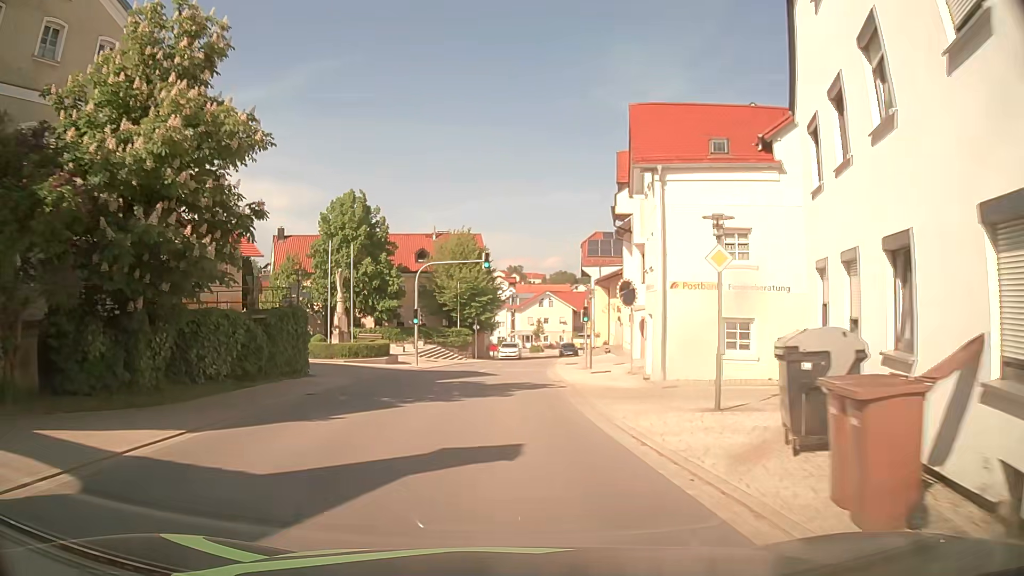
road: tertiary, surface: asphalt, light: Day
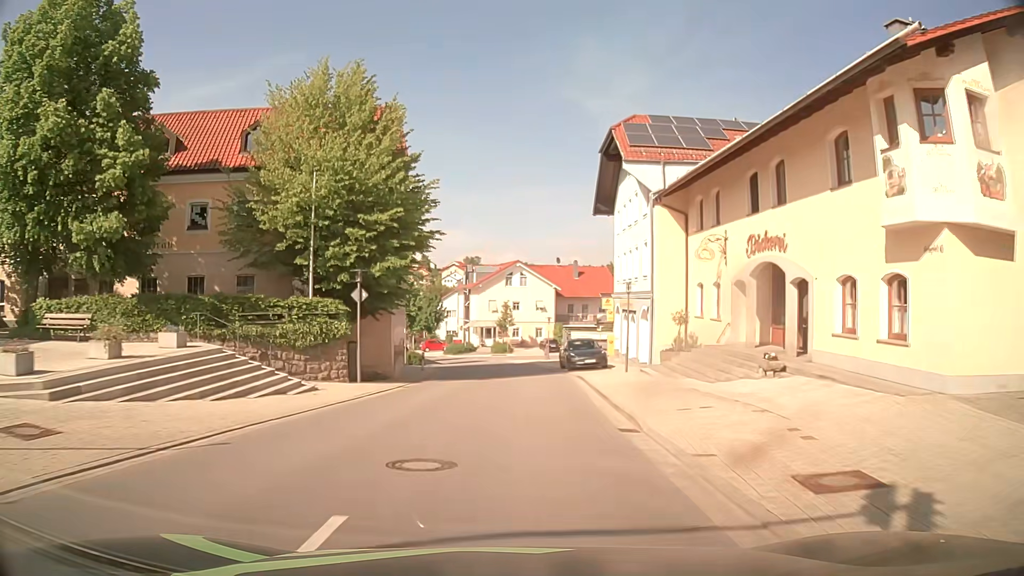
(+0.5, +38.2) m; +3°
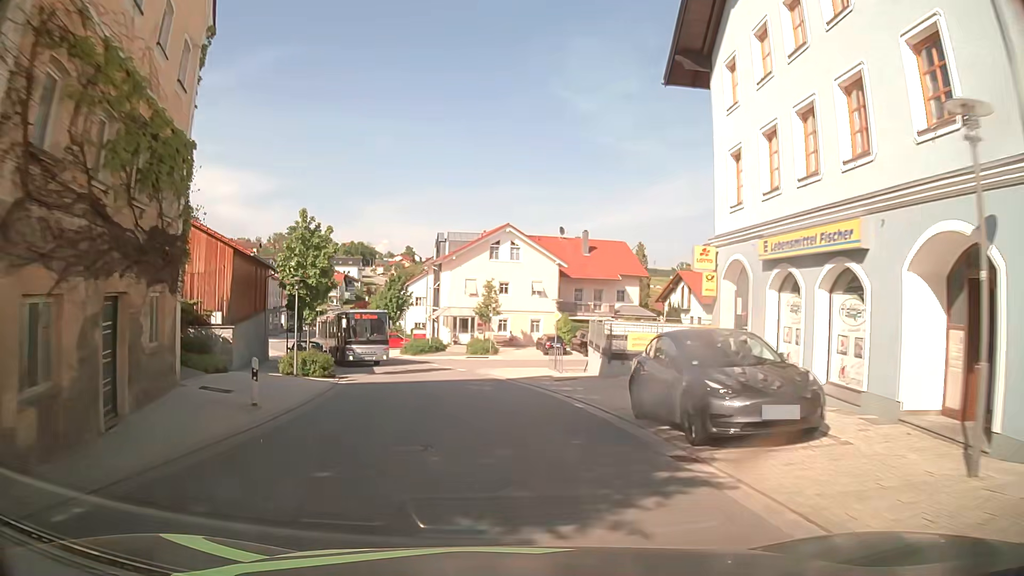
(+0.4, +22.9) m; +1°
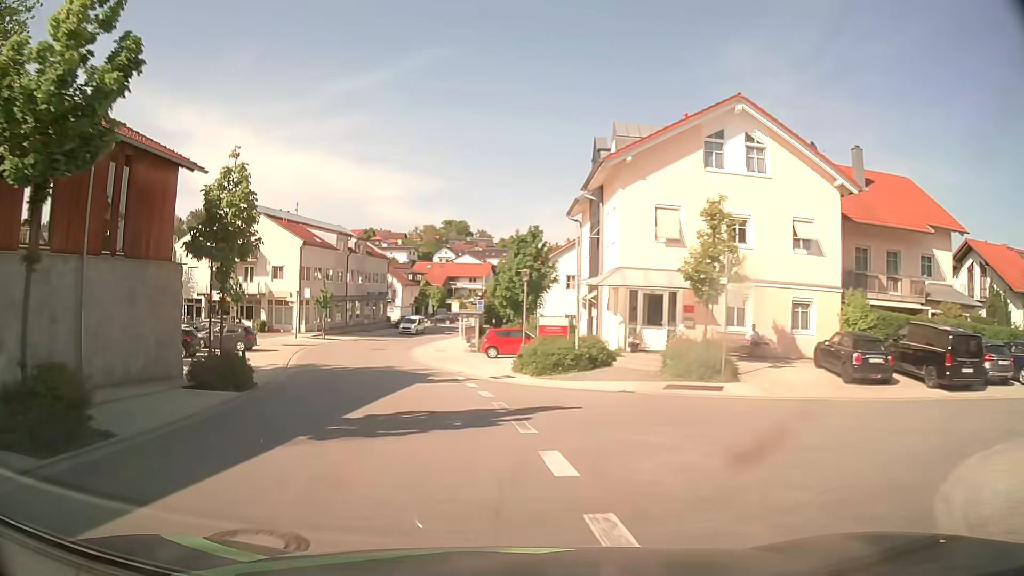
(-1.9, +30.3) m; -13°
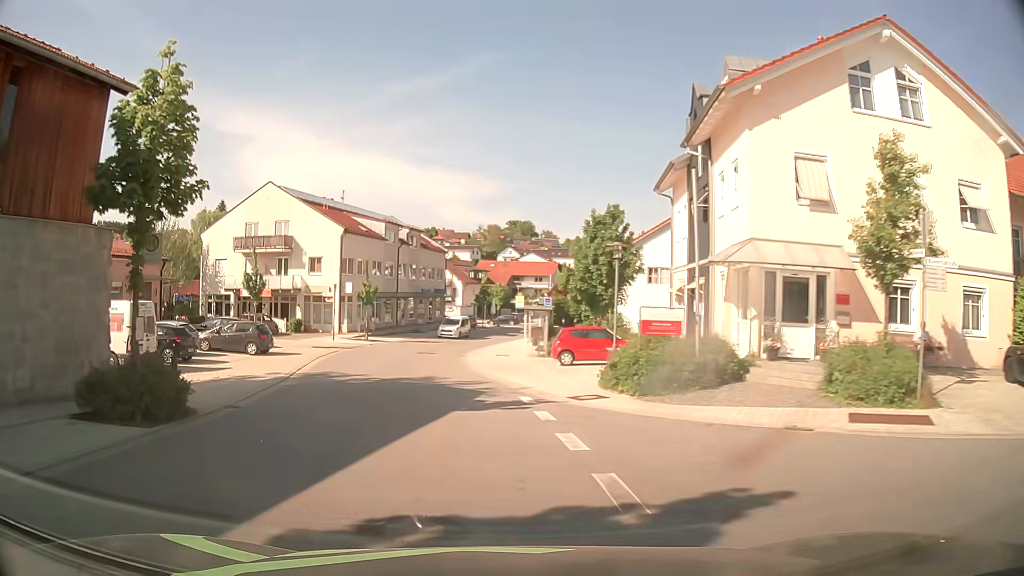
(-0.4, +7.6) m; -6°
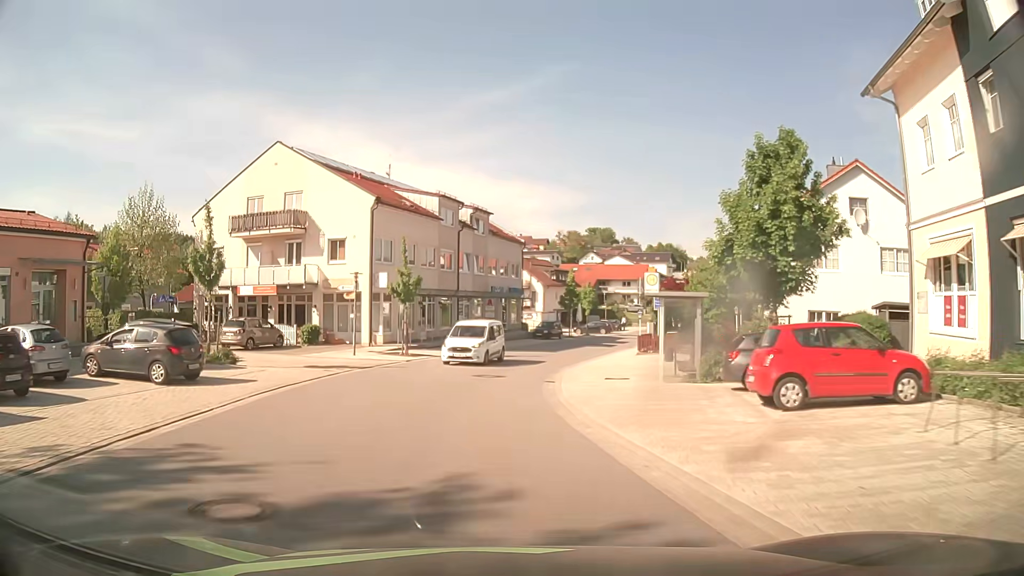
(-1.1, +15.1) m; -7°
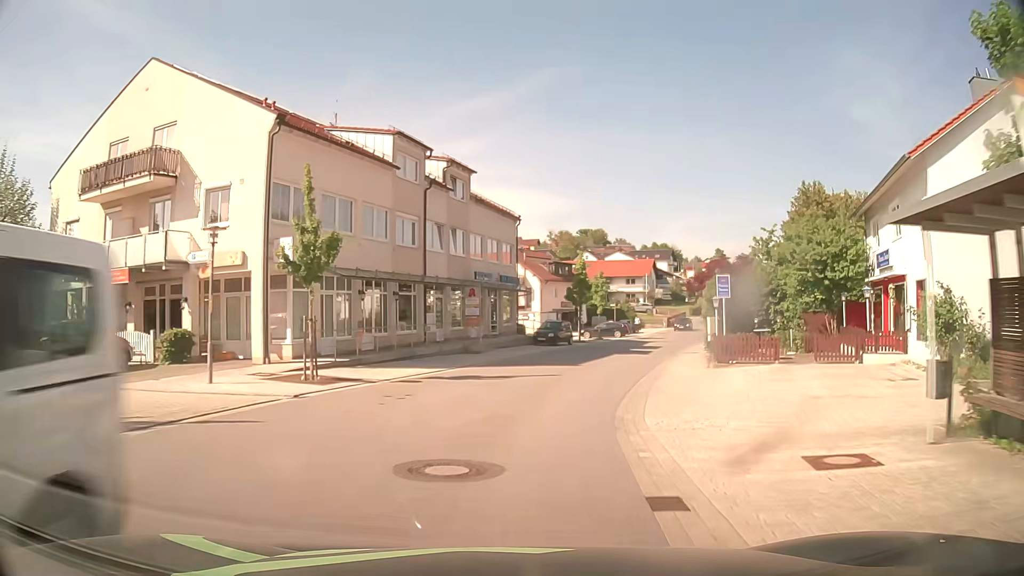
(-0.2, +15.2) m; 0°
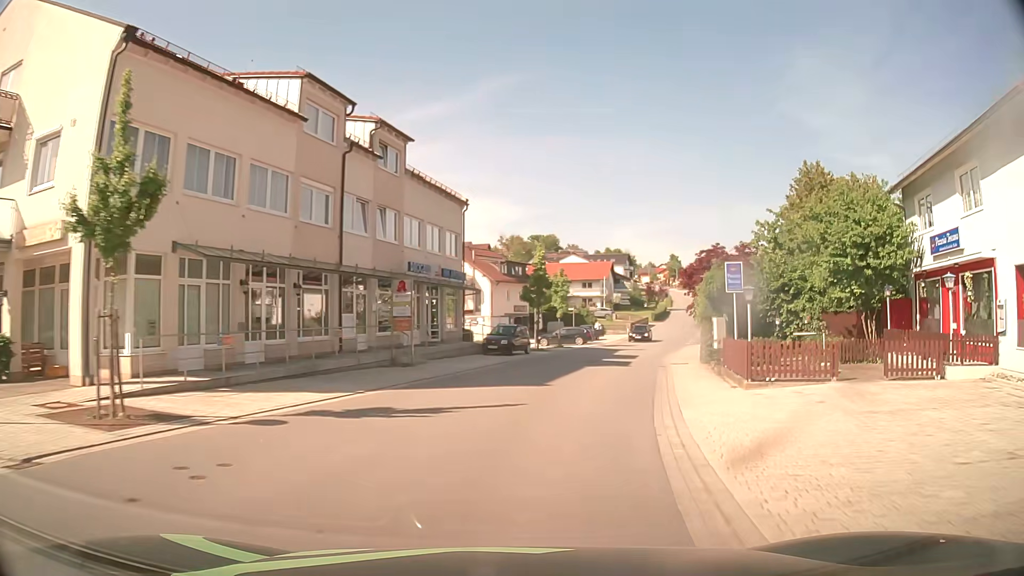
(+0.3, +7.6) m; +4°
(+1, +10) (+2, +20) (+5, +29) (+8, +39) (+11, +49) (+14, +58) (+17, +68) (+20, +77) (+24, +87) (+27, +96) m
